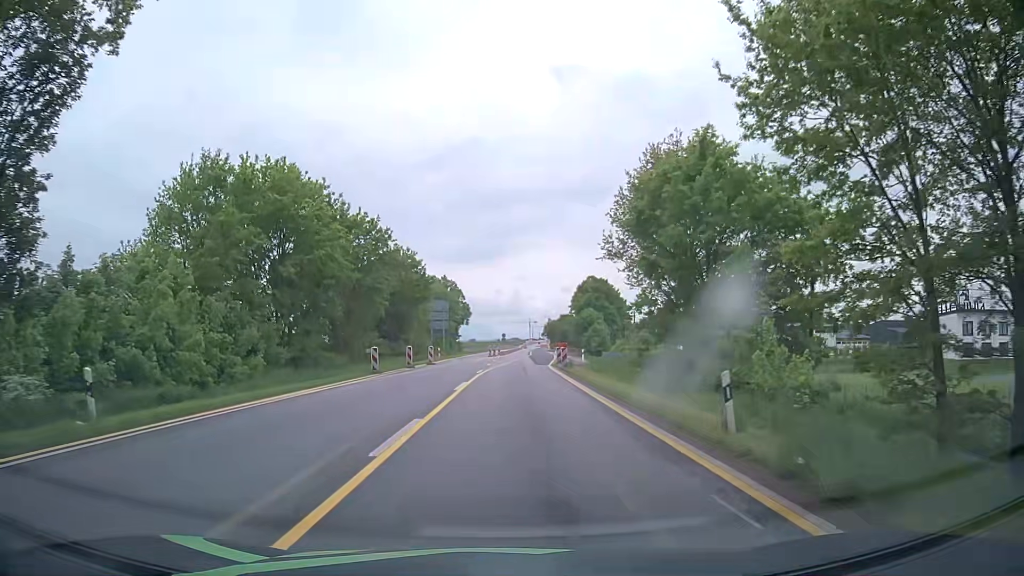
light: Day
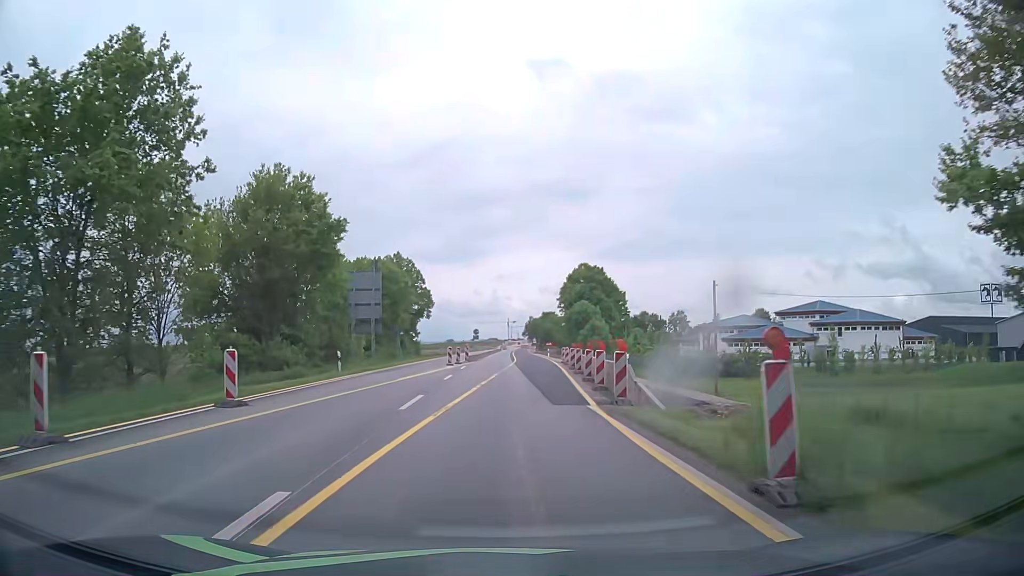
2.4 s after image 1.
(+0.3, +30.4) m; +2°
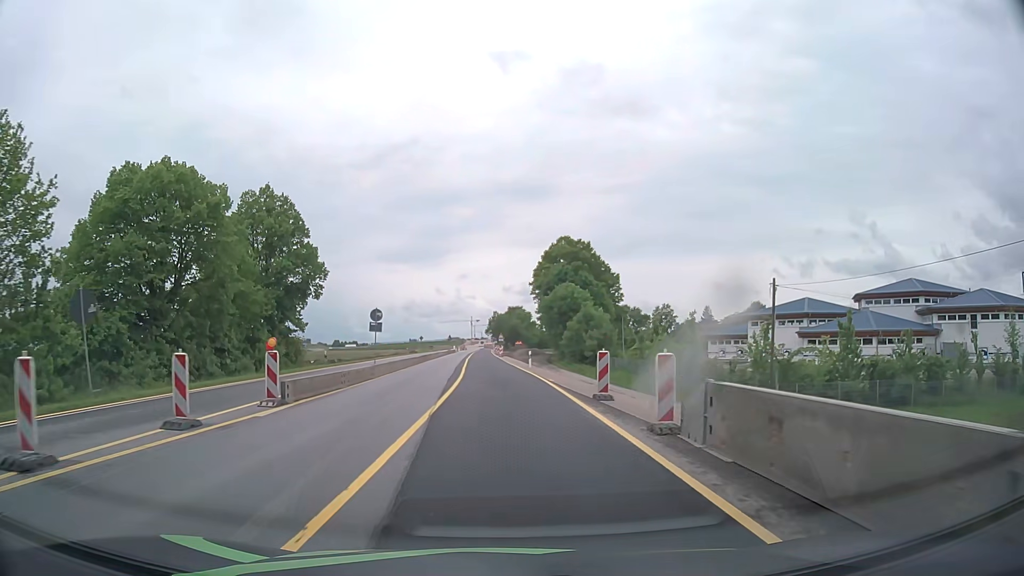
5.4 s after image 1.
(+1.3, +38.1) m; +3°
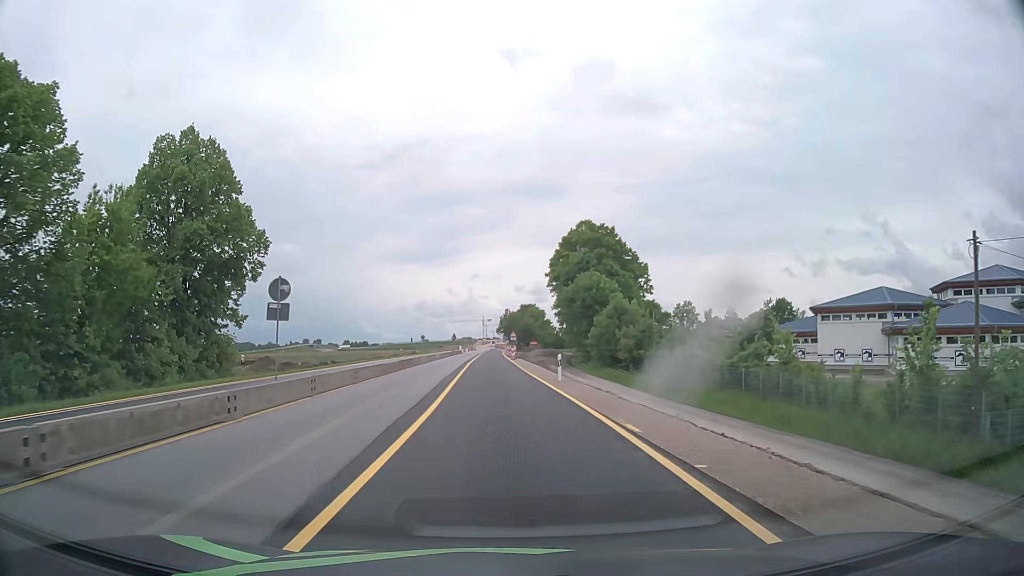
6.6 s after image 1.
(-0.1, +15.3) m; -1°
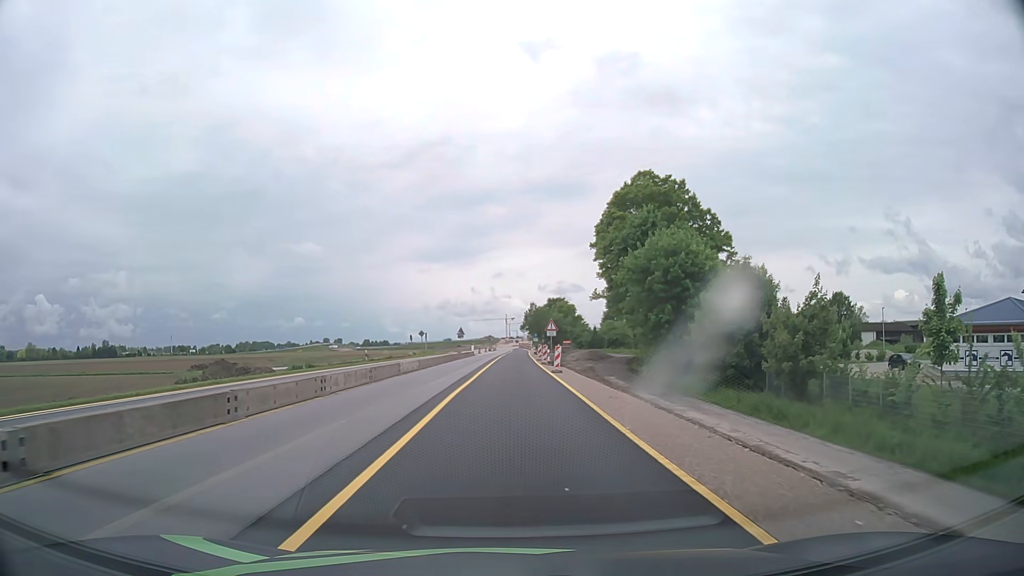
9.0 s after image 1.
(-0.6, +30.6) m; -2°
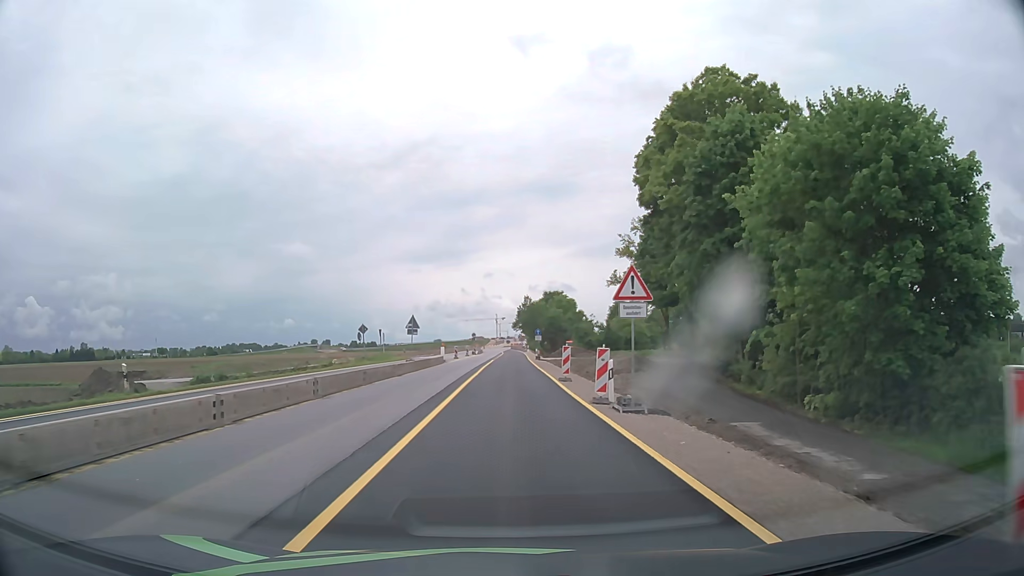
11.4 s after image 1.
(0.0, +30.6) m; +1°
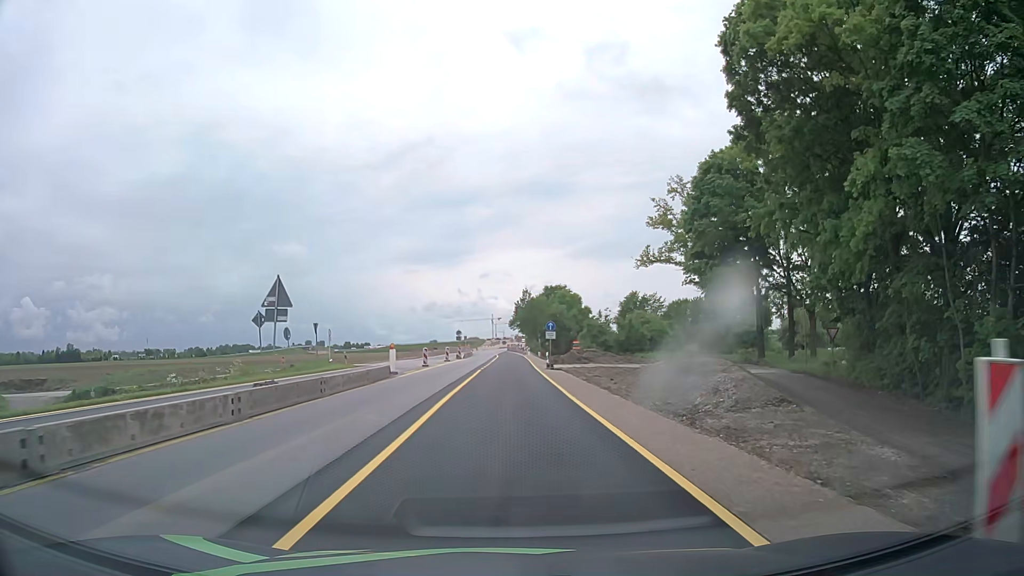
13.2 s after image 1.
(+0.1, +22.9) m; 0°
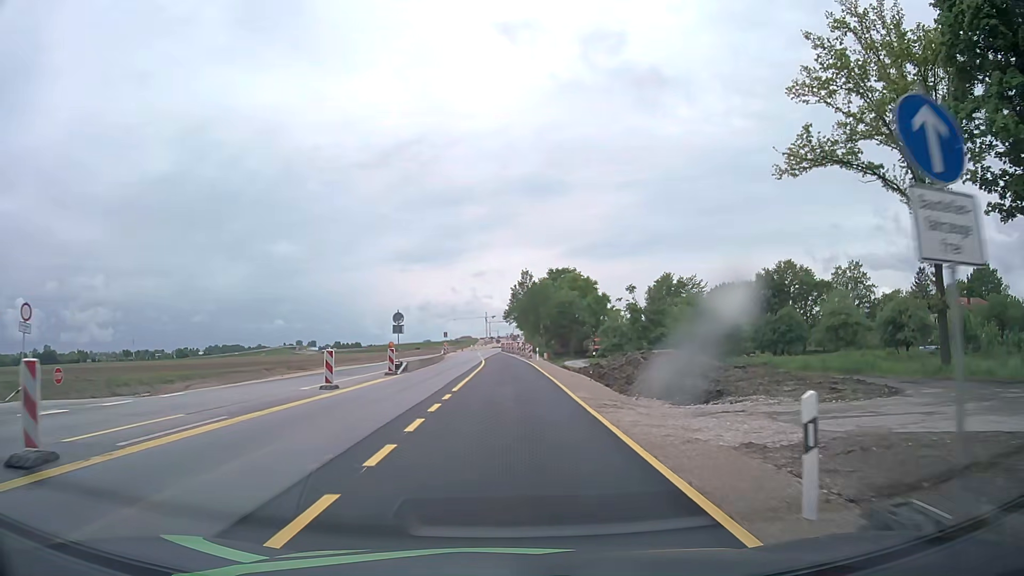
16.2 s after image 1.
(+0.1, +38.2) m; +1°
(0, +10) (0, +20) (0, +30) (0, +40) (0, +50) (-1, +60) (-1, +70) (-2, +80) (-2, +90) (-3, +100) m
